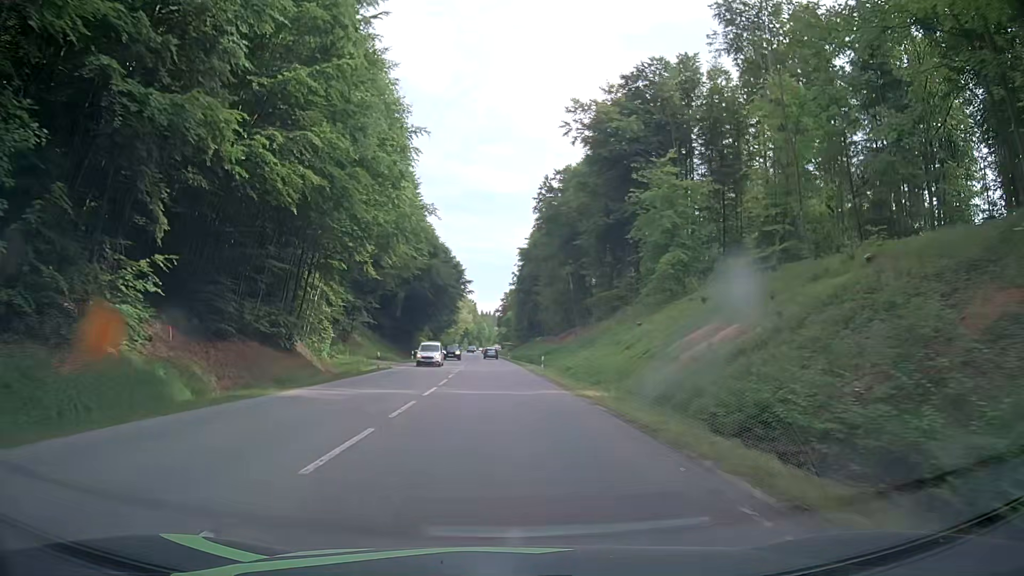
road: secondary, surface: asphalt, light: Day
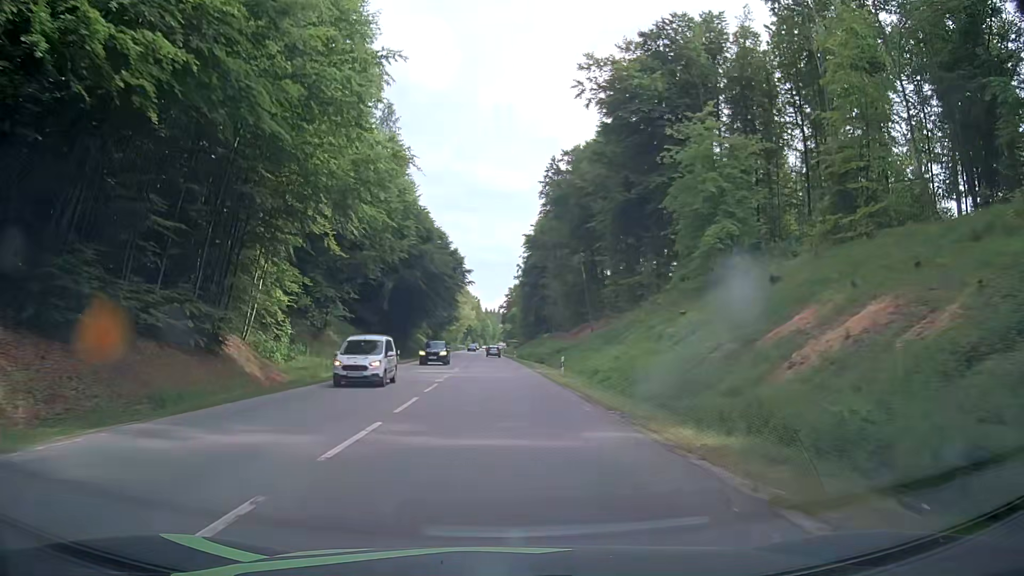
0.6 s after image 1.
(-0.1, +11.2) m; -1°
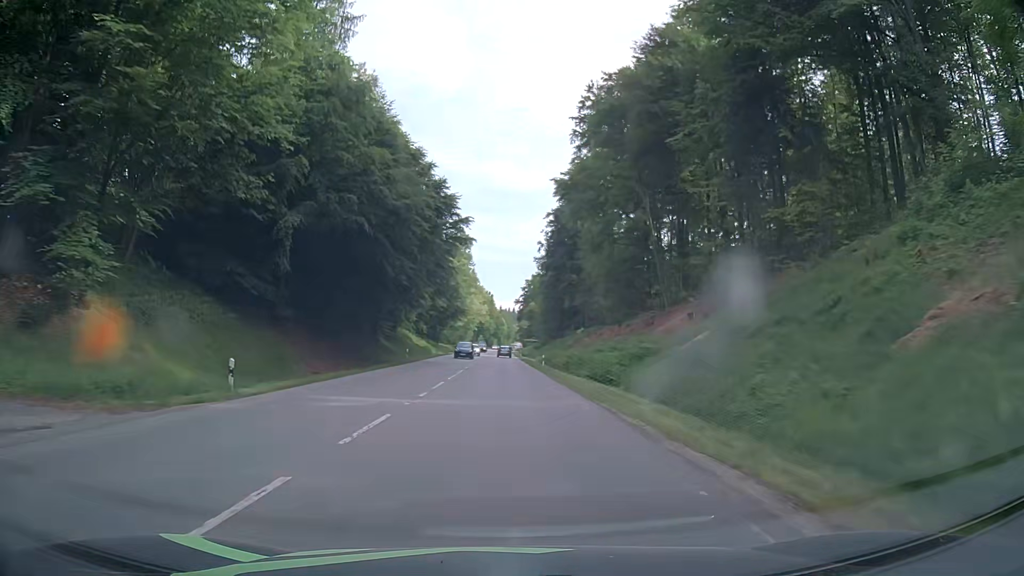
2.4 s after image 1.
(-0.6, +35.0) m; -1°
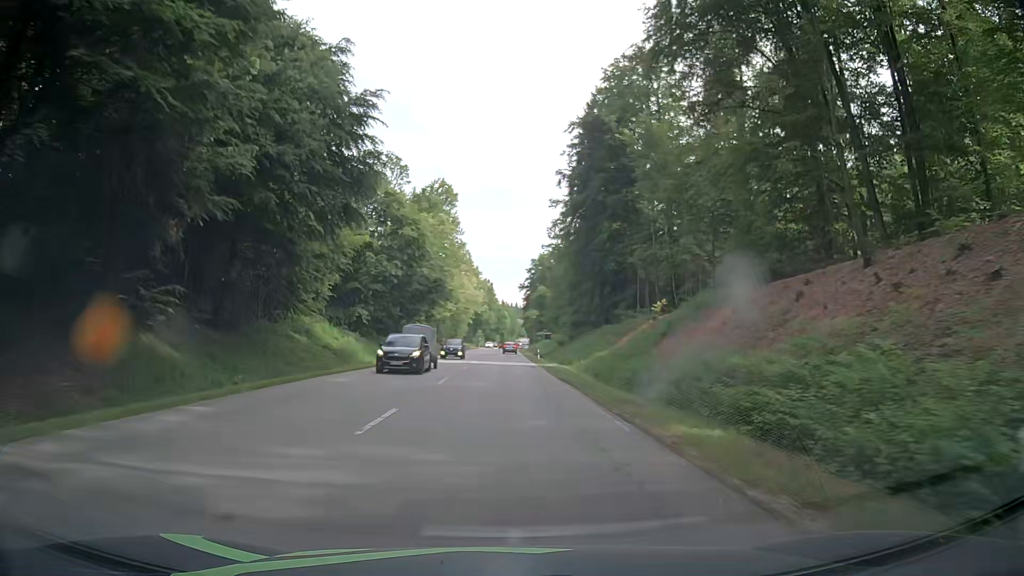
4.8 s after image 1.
(-0.1, +48.2) m; 0°
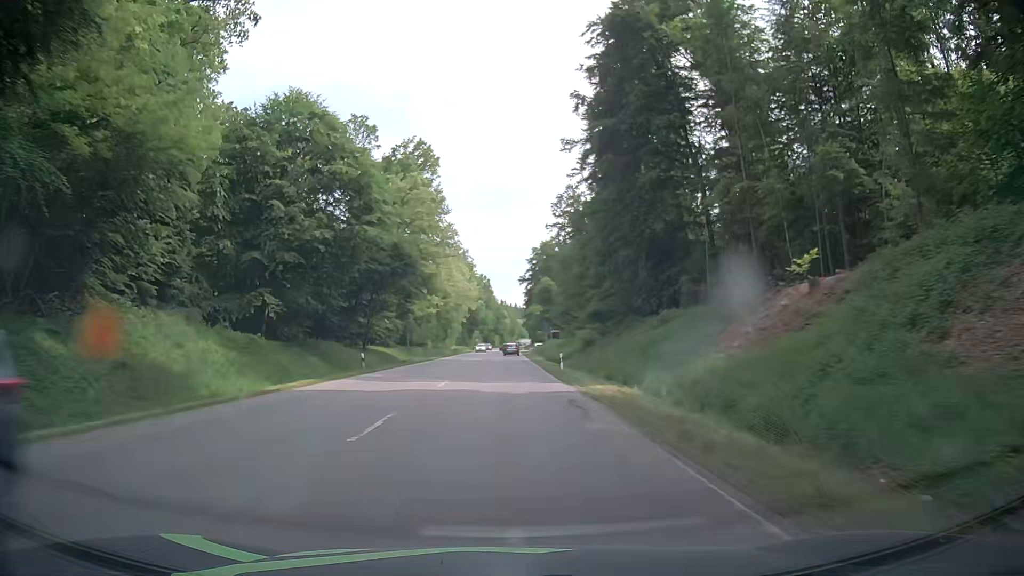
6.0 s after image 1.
(-0.1, +24.5) m; 0°
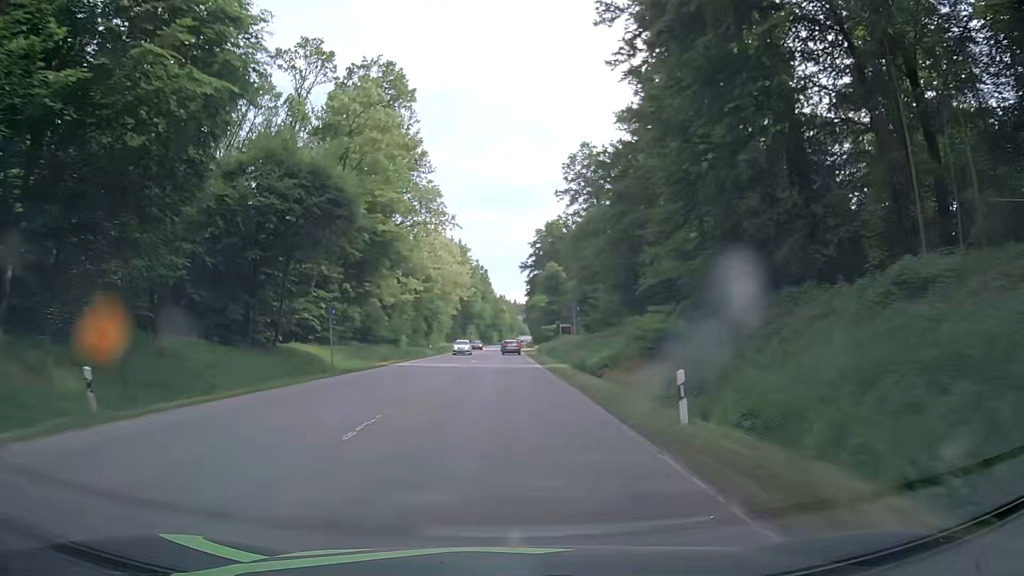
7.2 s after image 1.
(0.0, +24.4) m; 0°
(0, +10) (0, +20) (0, +30) (0, +40) (0, +50) (0, +60) (0, +70) (0, +80) (0, +90) (0, +100) m
